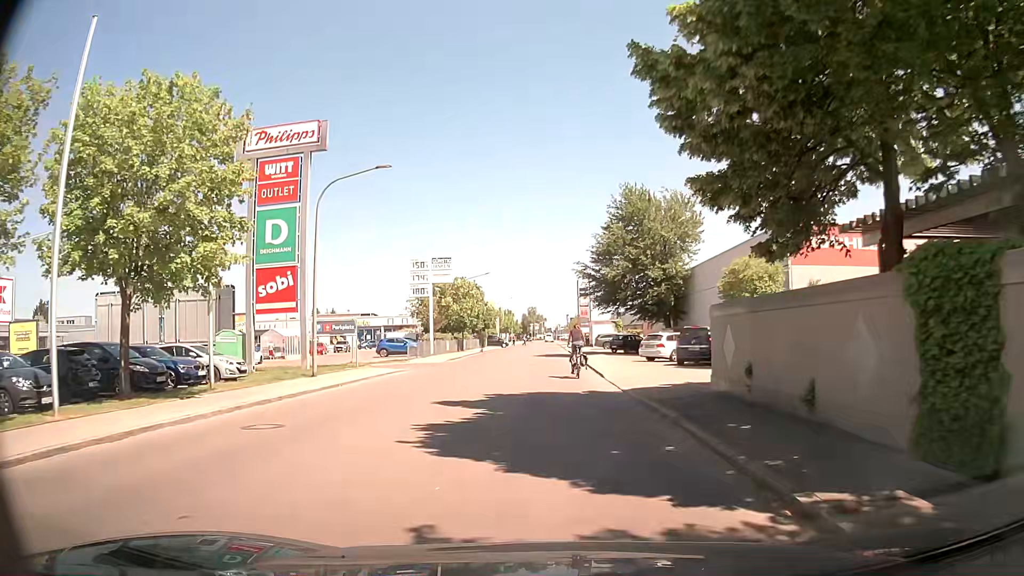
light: Day
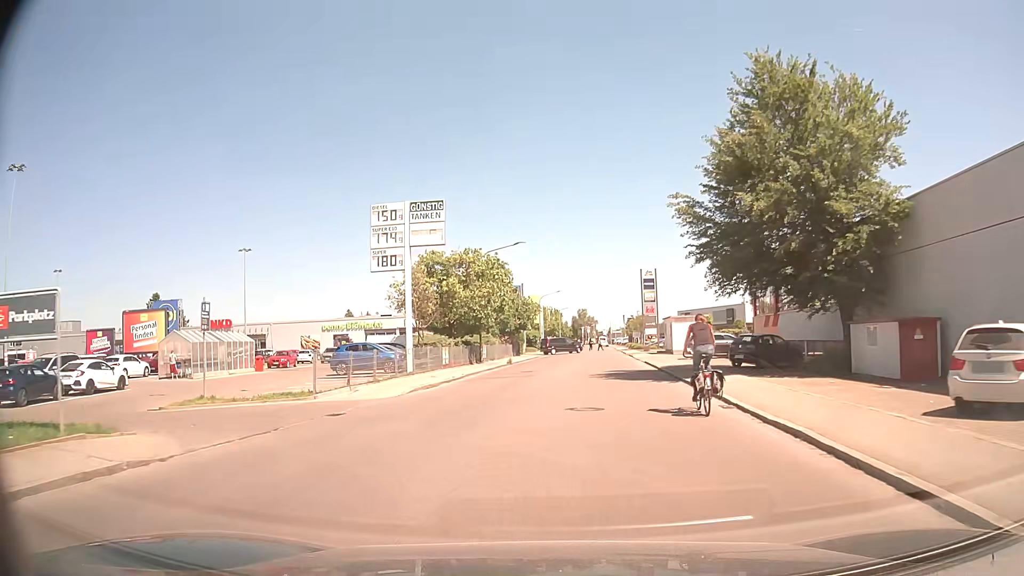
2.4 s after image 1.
(-0.7, +24.1) m; -4°
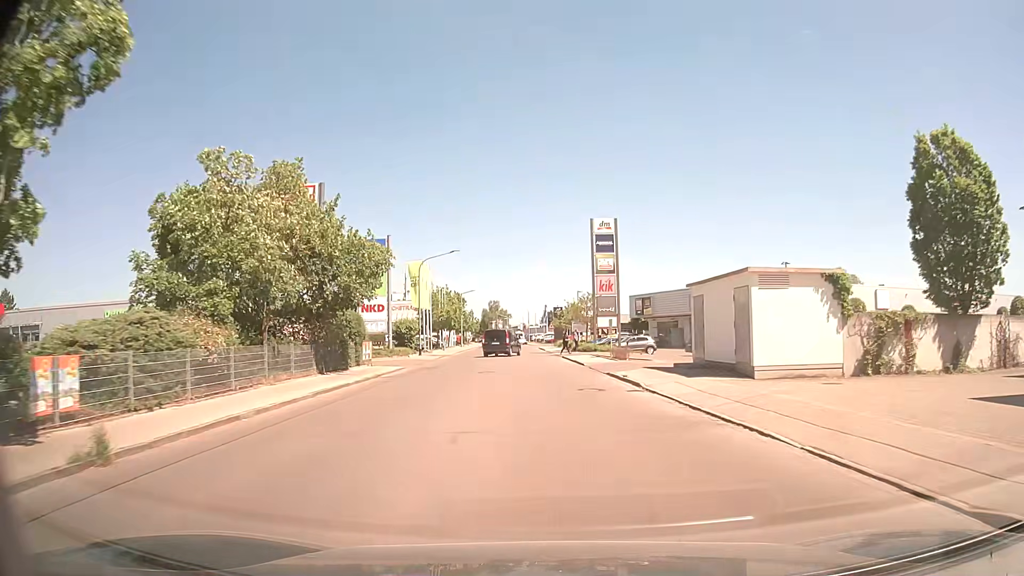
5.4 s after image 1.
(+1.4, +37.1) m; +7°
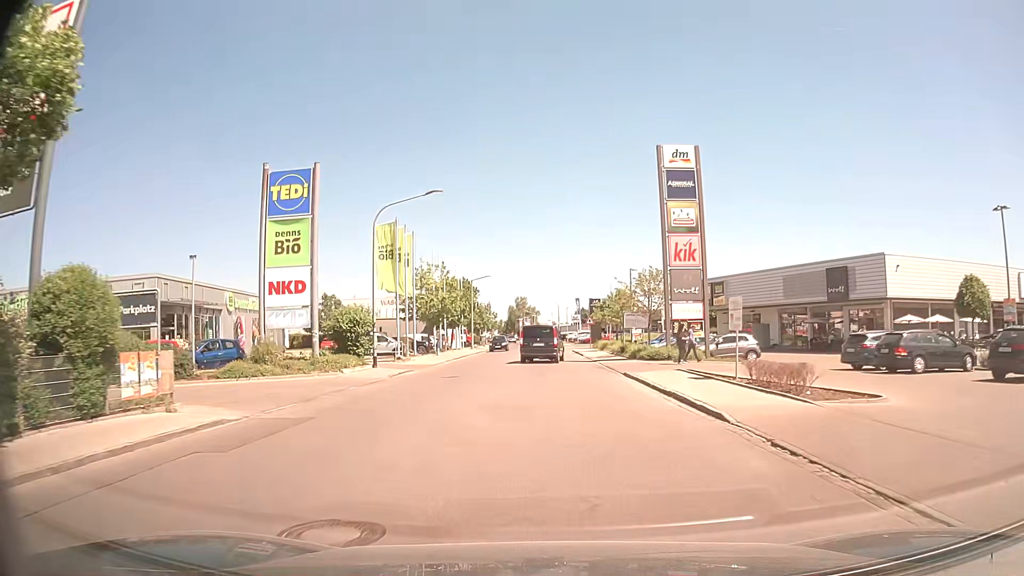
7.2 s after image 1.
(-0.4, +21.1) m; -2°
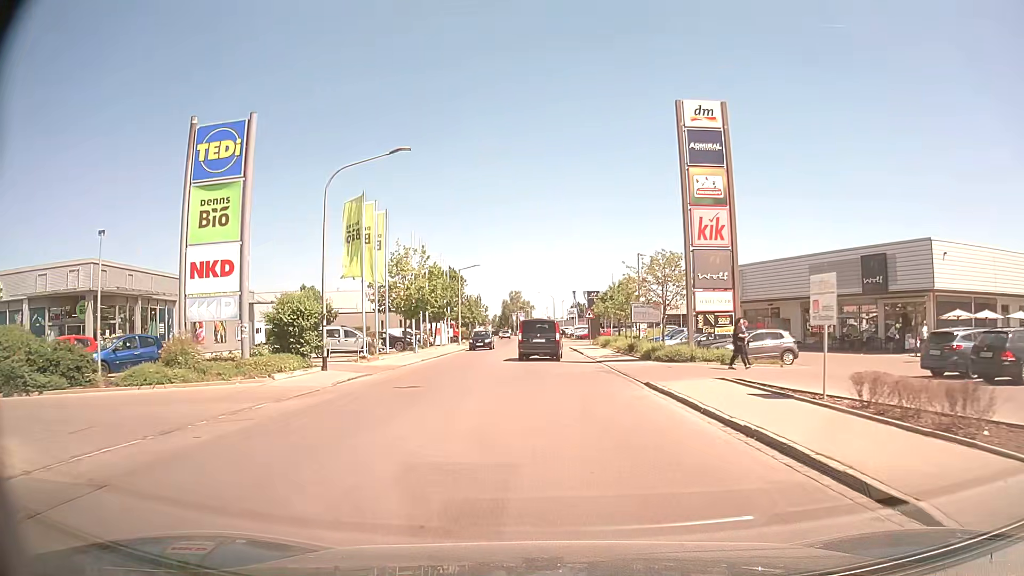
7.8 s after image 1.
(0.0, +6.3) m; 0°
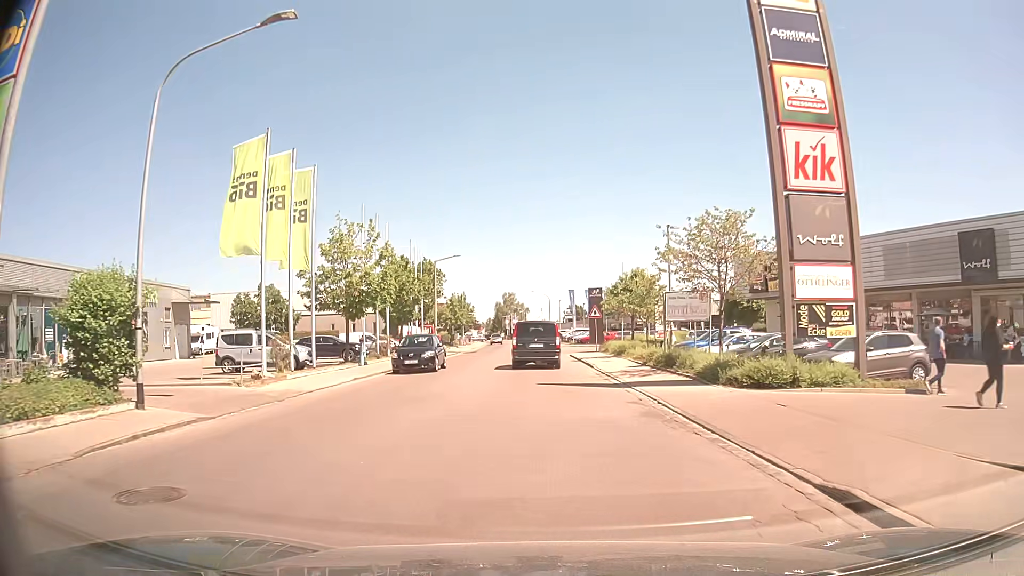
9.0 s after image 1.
(+0.1, +11.5) m; +1°
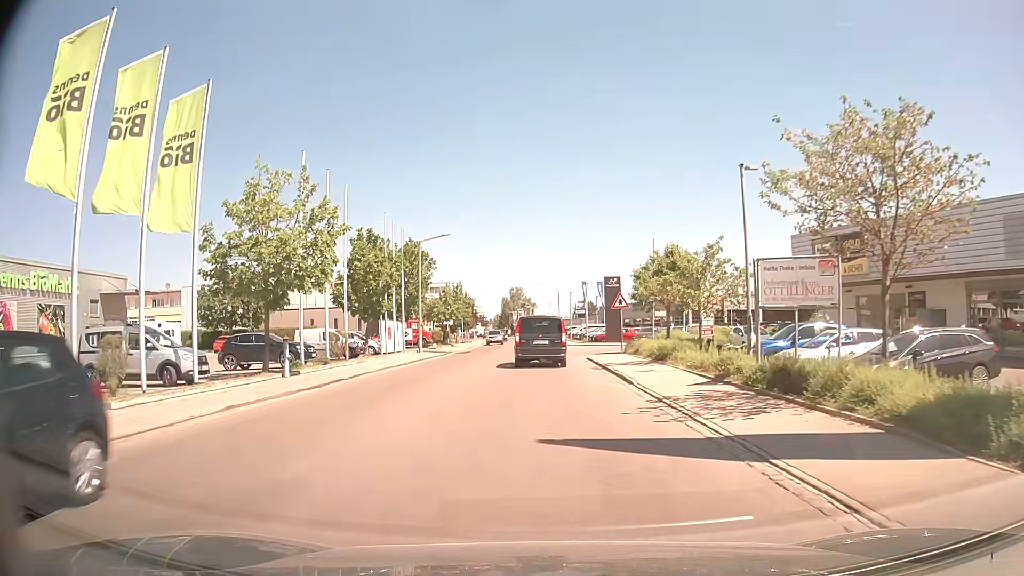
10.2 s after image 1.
(-0.1, +10.0) m; -1°
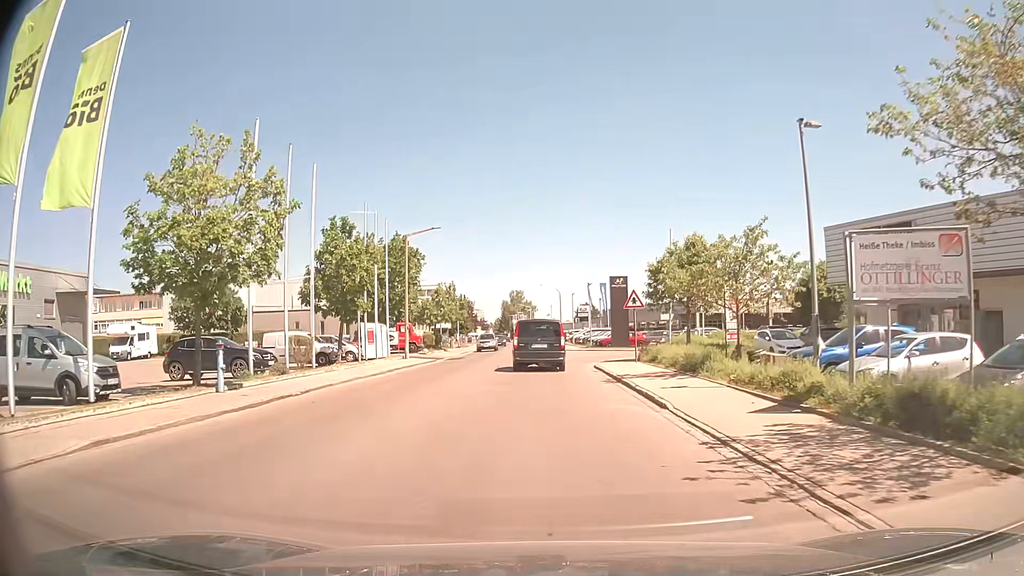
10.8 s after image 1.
(0.0, +4.6) m; +1°
